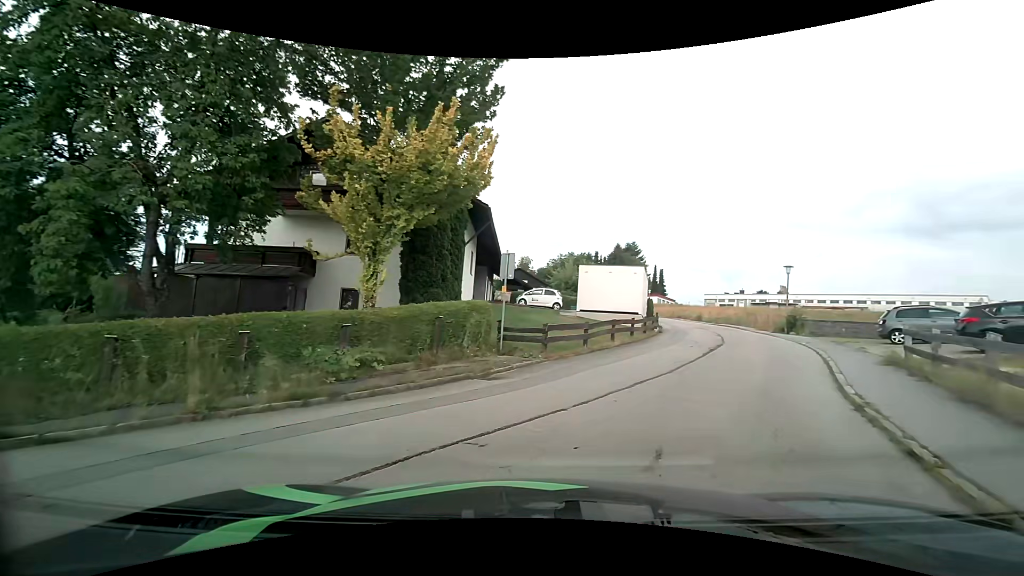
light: Day
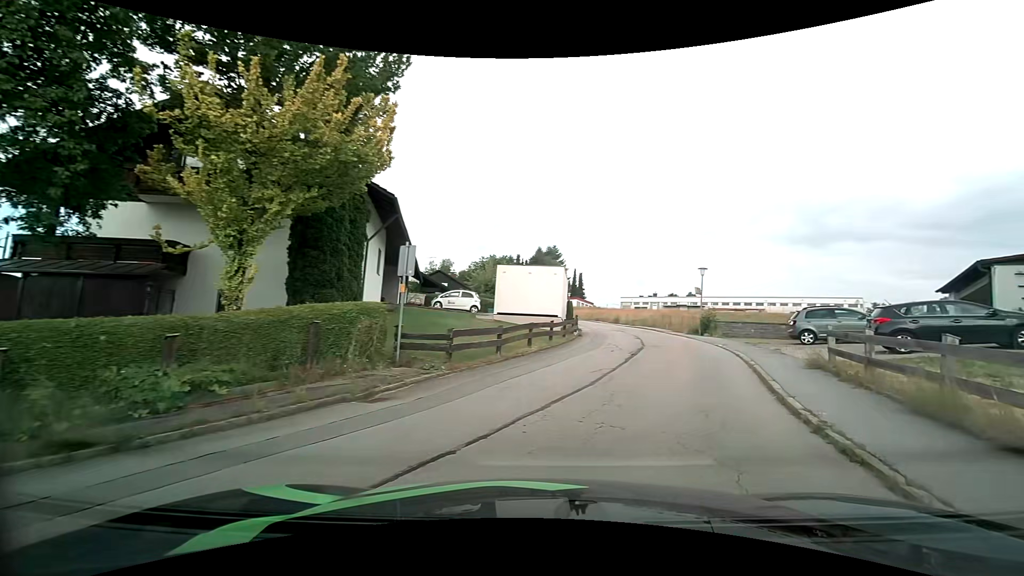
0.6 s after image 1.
(+0.2, +2.1) m; +8°
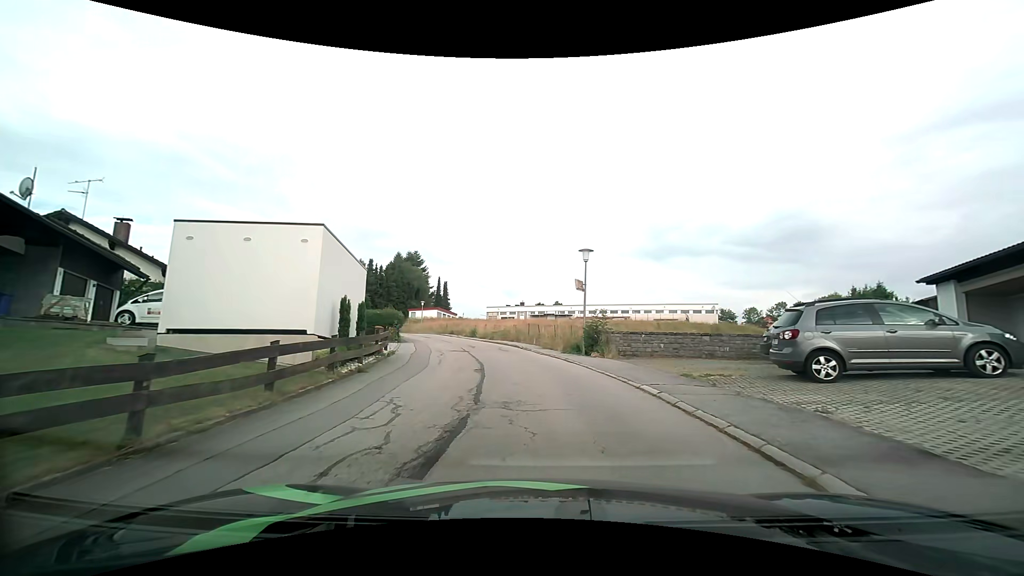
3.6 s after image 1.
(+3.2, +14.0) m; +15°
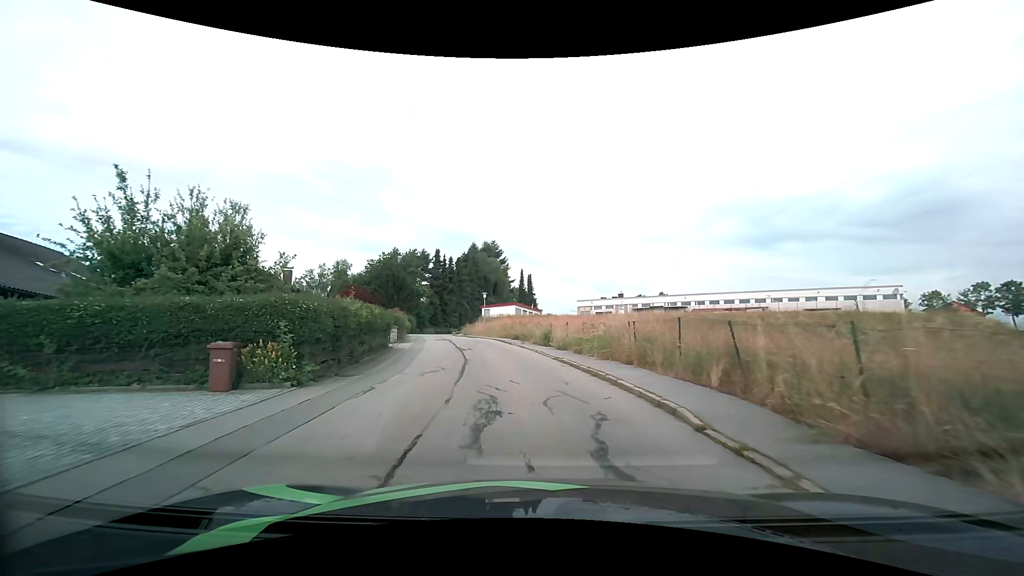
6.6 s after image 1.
(-1.1, +21.1) m; -10°
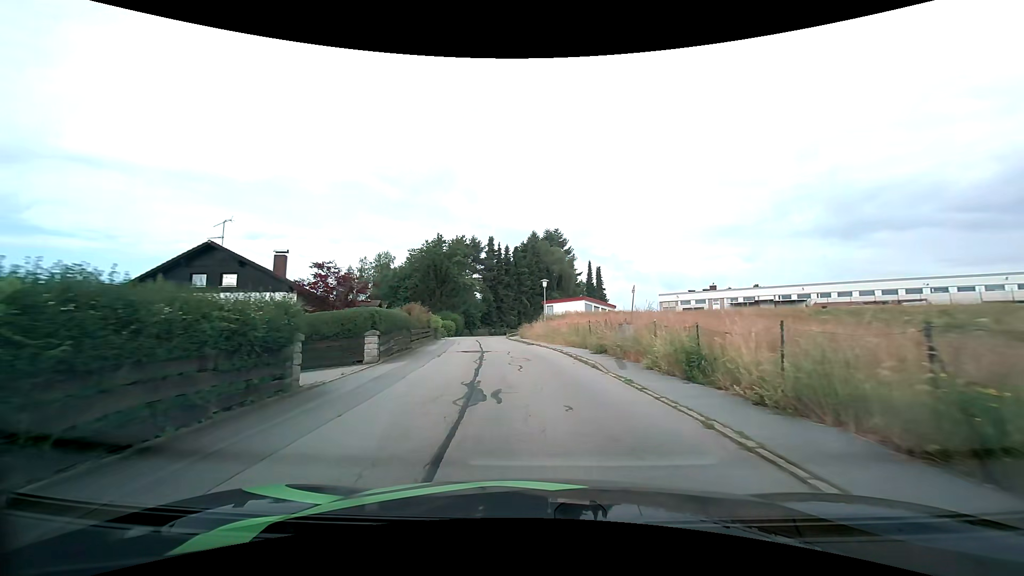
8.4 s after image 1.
(-1.1, +15.4) m; -7°
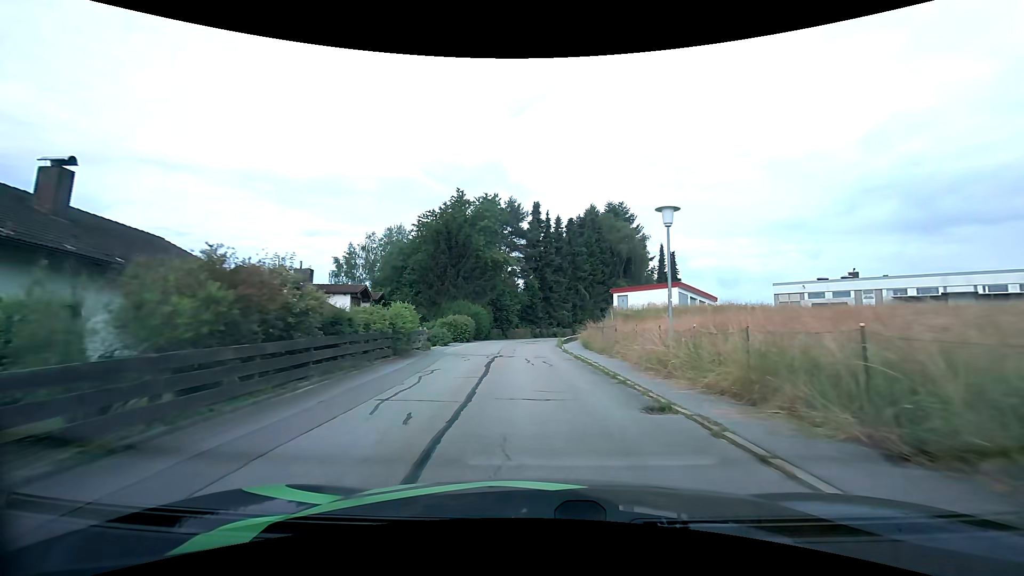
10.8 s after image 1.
(-1.5, +22.9) m; -6°
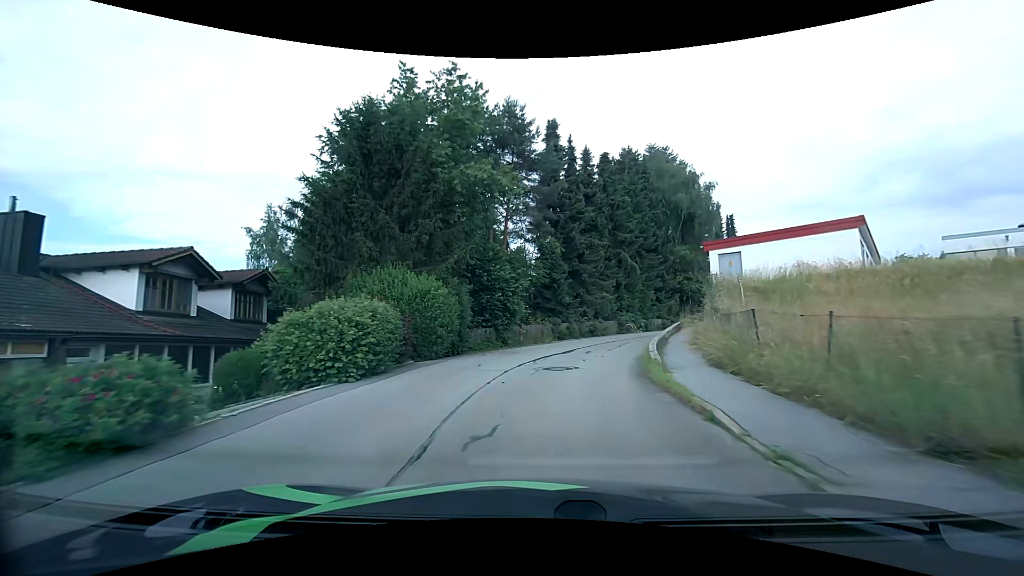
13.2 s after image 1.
(-0.5, +23.0) m; -2°
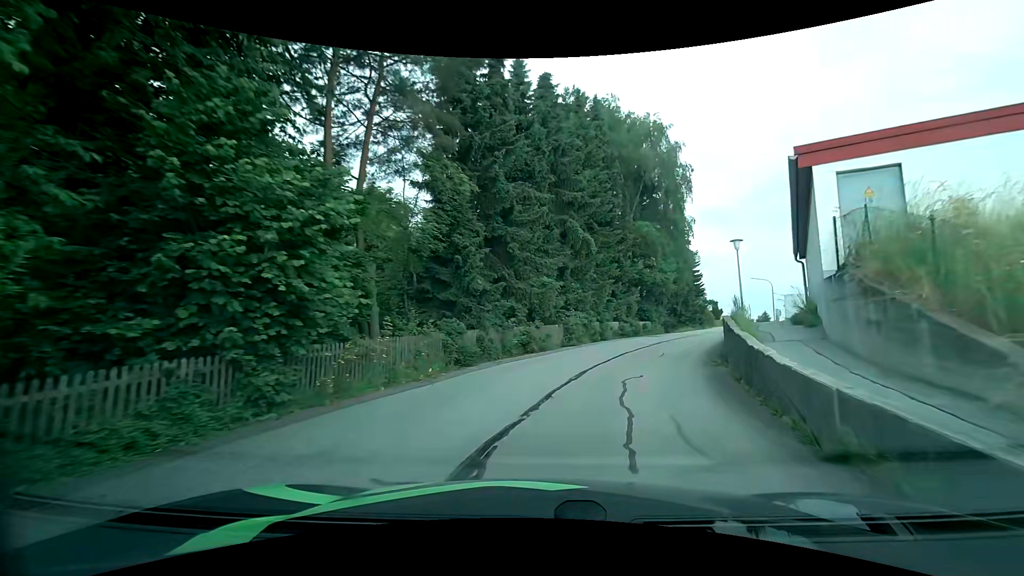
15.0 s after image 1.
(+0.9, +15.8) m; +9°
(+1, +10) (+4, +20) (+7, +29) (+12, +38) (+16, +47) (+20, +56) (+25, +65) (+29, +74) (+33, +83) (+38, +92) m
